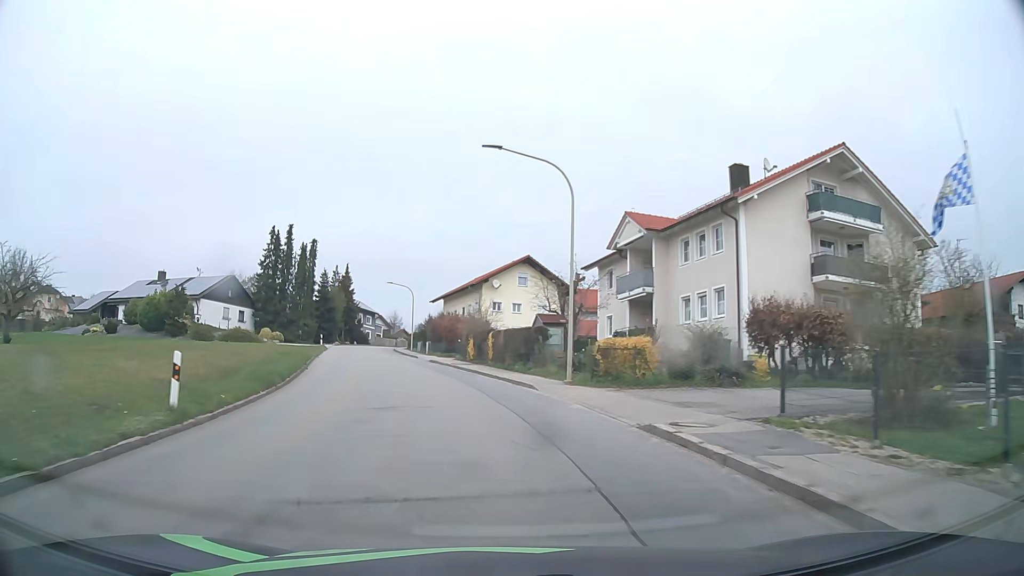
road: tertiary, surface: asphalt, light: Day
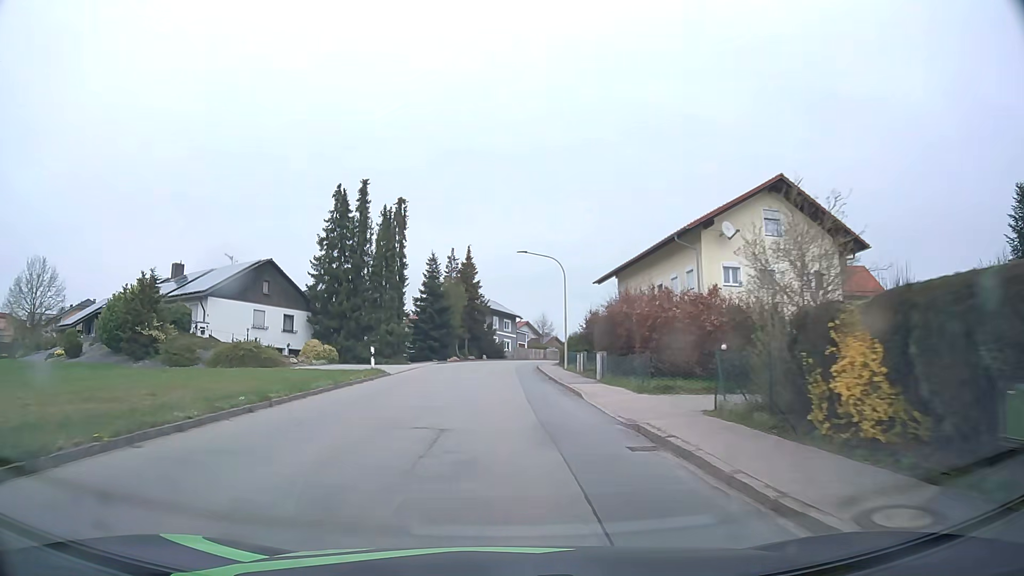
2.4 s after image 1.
(-4.1, +31.0) m; -13°
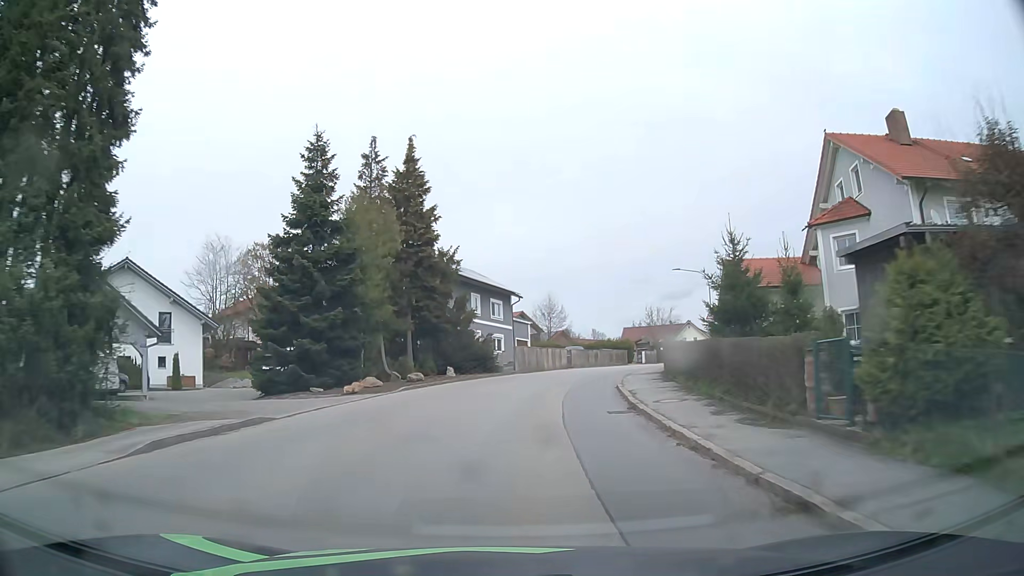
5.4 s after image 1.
(-0.5, +39.9) m; +1°
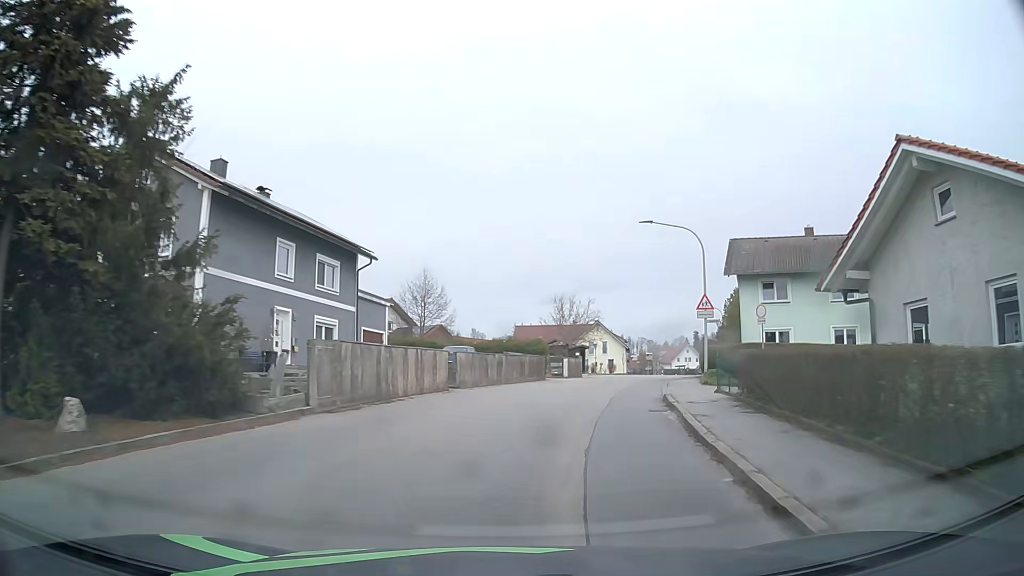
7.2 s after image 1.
(+1.6, +23.0) m; +10°
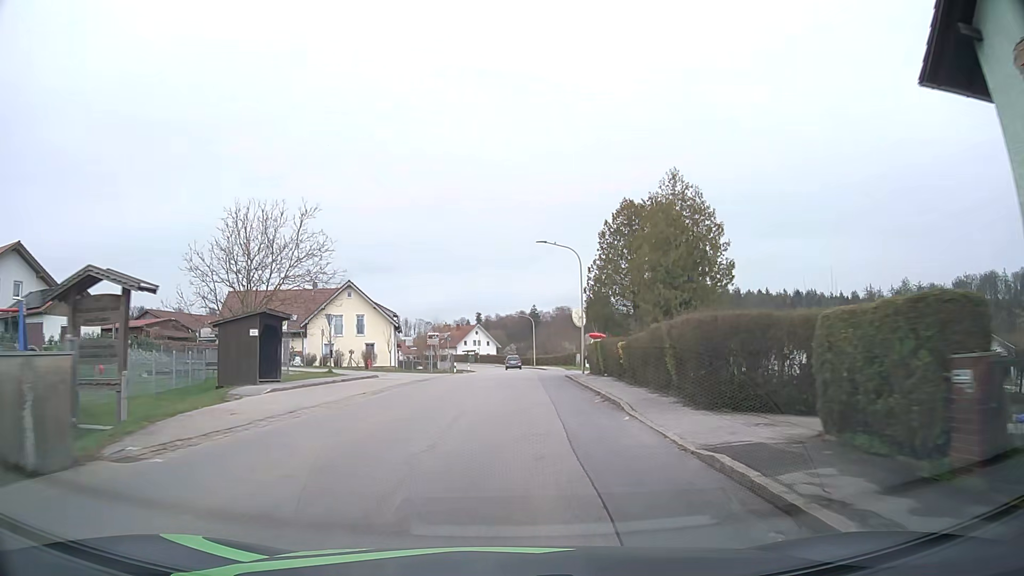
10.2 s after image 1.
(+7.0, +37.6) m; +19°
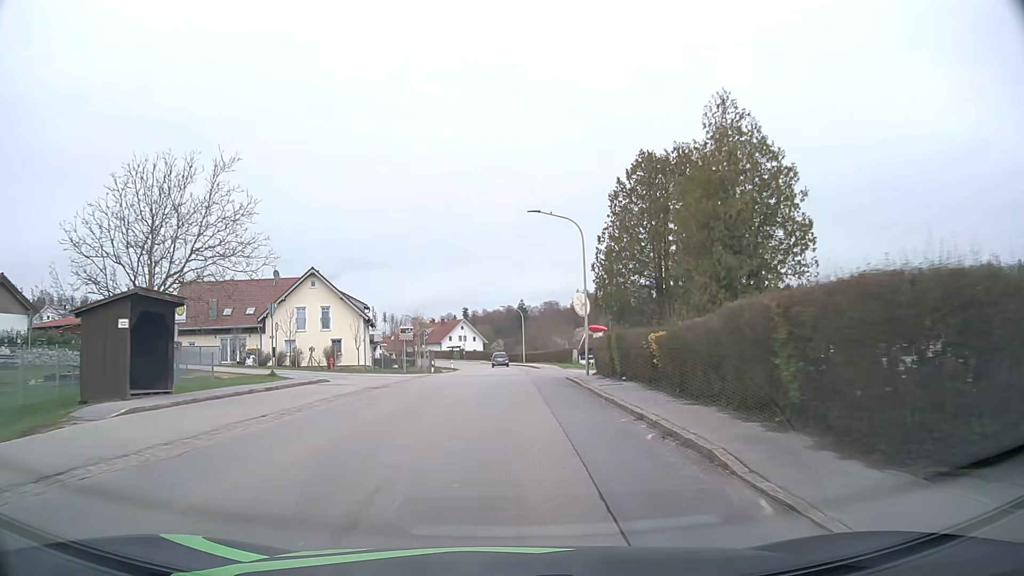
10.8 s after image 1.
(+0.1, +8.0) m; +1°
(0, +10) (0, +20) (0, +30) (0, +40) (0, +50) (0, +60) (-1, +70) (-1, +80) (-2, +90) (-4, +100) m
